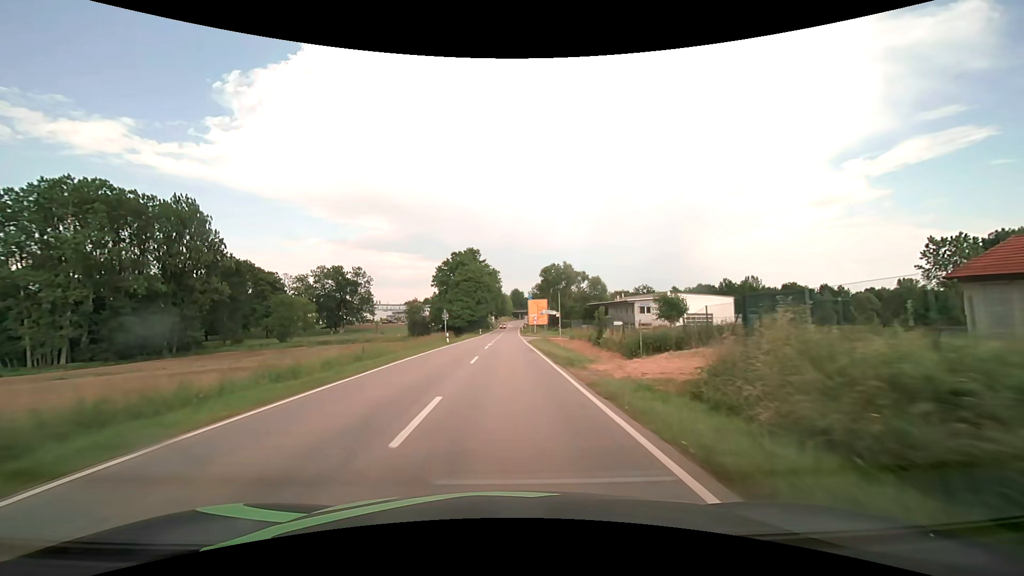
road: secondary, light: Day
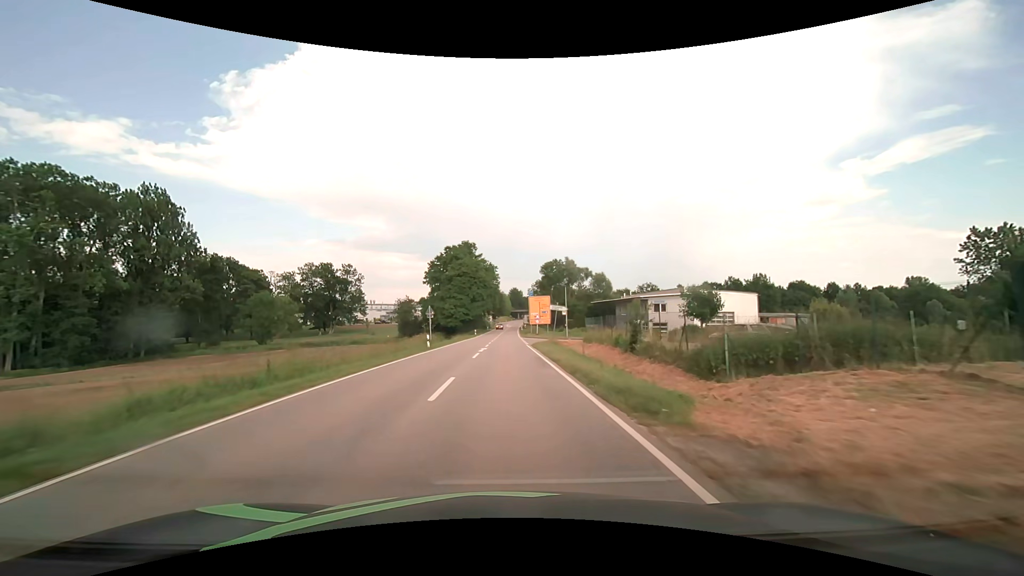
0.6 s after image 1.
(0.0, +9.5) m; 0°
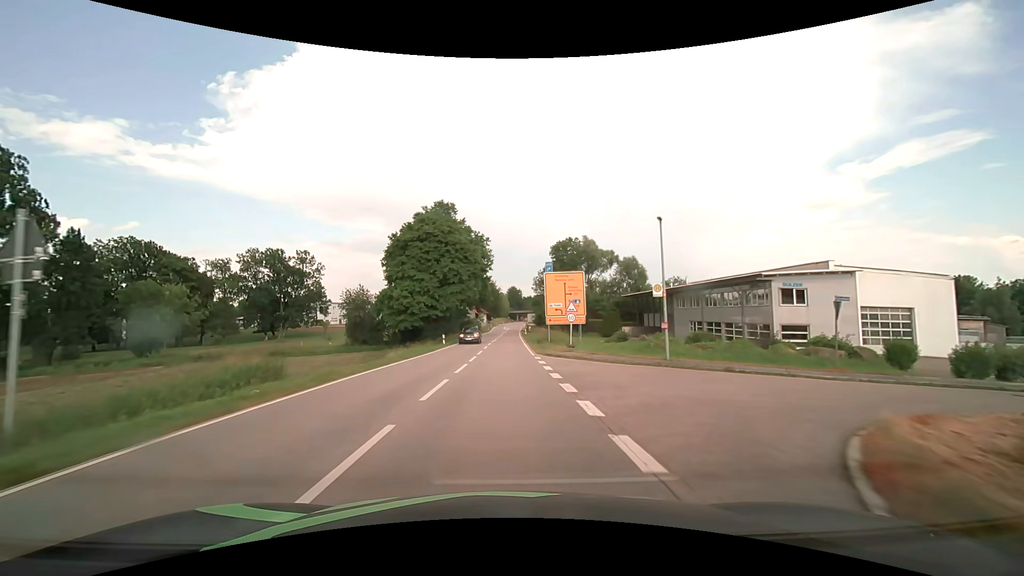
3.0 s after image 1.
(+0.1, +37.4) m; 0°
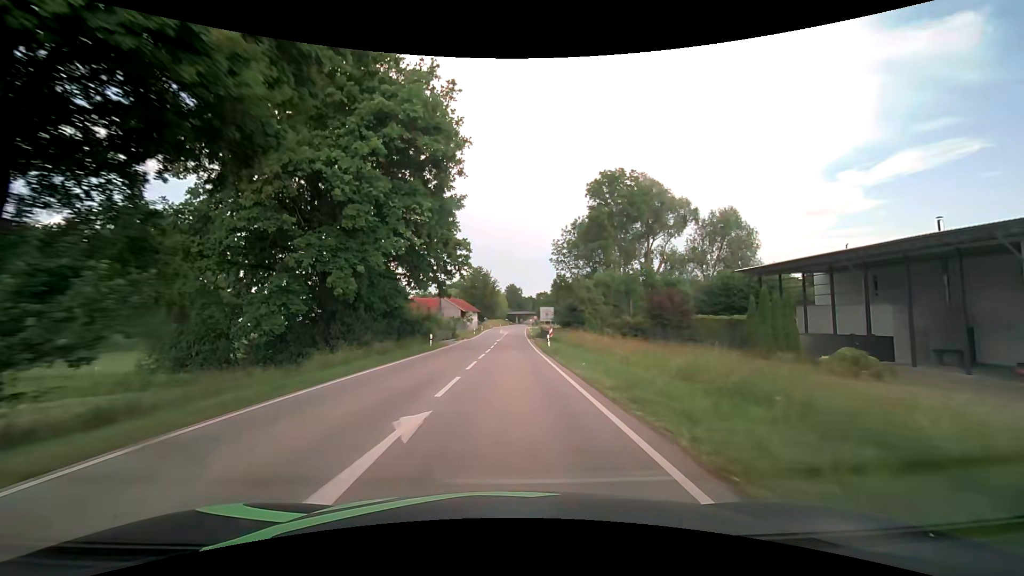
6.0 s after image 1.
(-0.1, +46.1) m; 0°
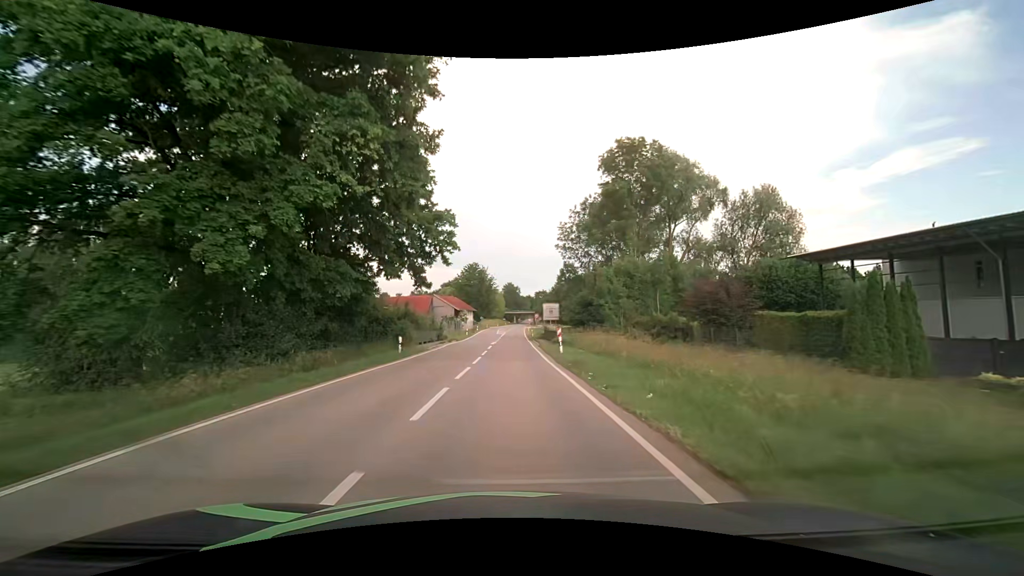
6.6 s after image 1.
(0.0, +9.2) m; 0°
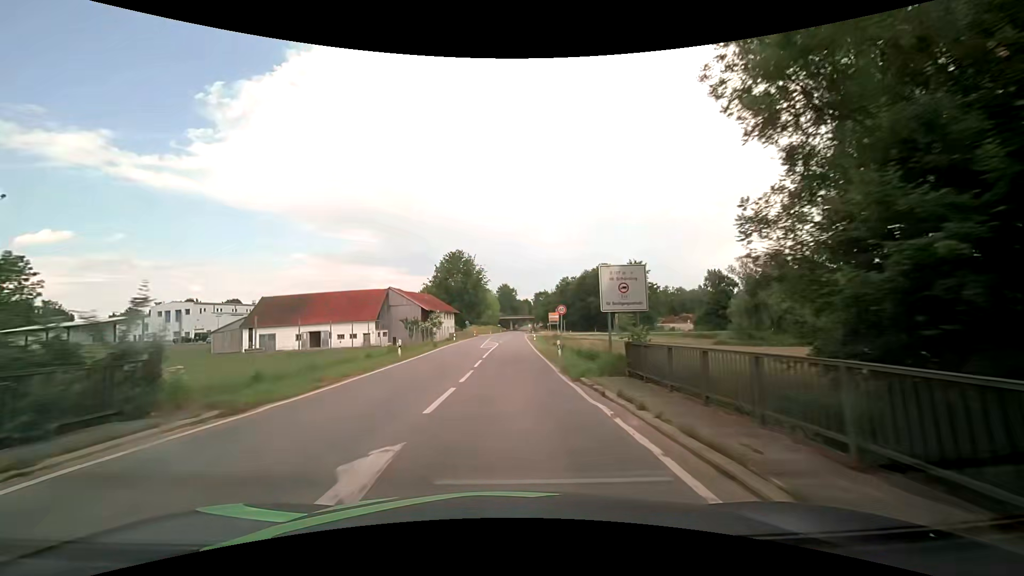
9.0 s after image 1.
(+0.5, +36.7) m; +1°
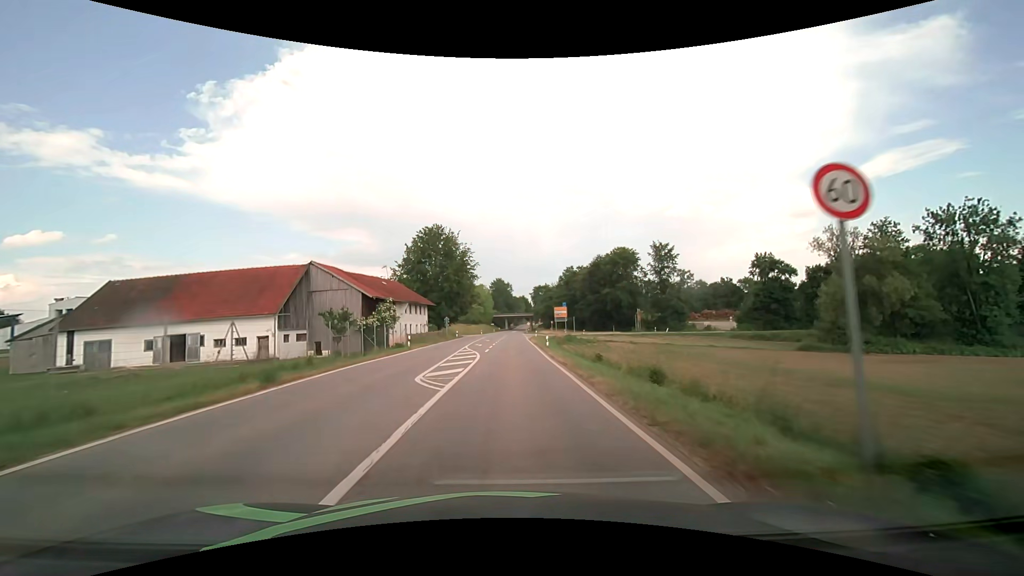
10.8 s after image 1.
(+0.1, +27.4) m; +1°
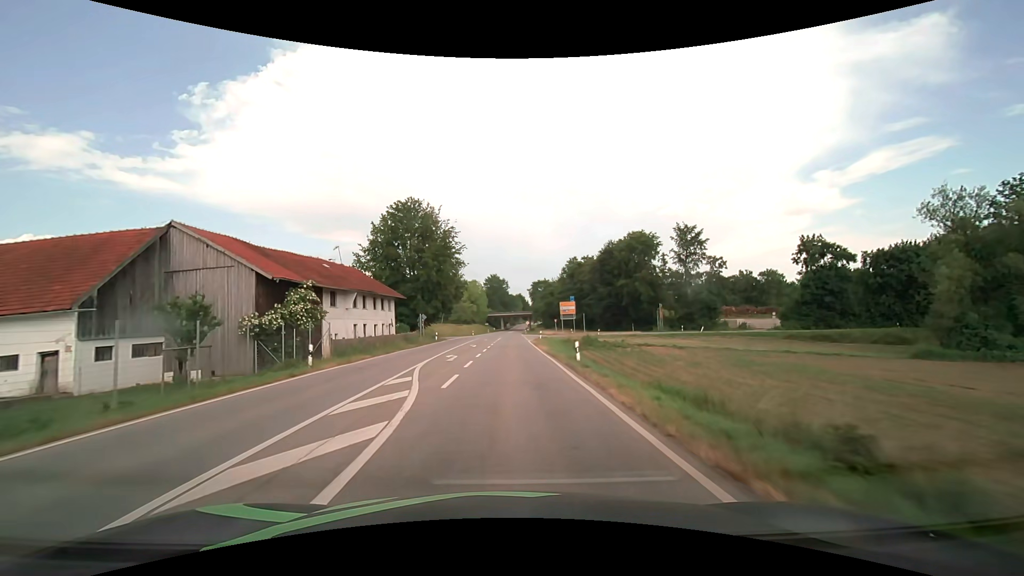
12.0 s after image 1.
(+0.1, +18.2) m; 0°
(0, +10) (0, +20) (0, +30) (0, +40) (0, +50) (0, +60) (0, +70) (+1, +80) (+1, +90) (+1, +100) m
